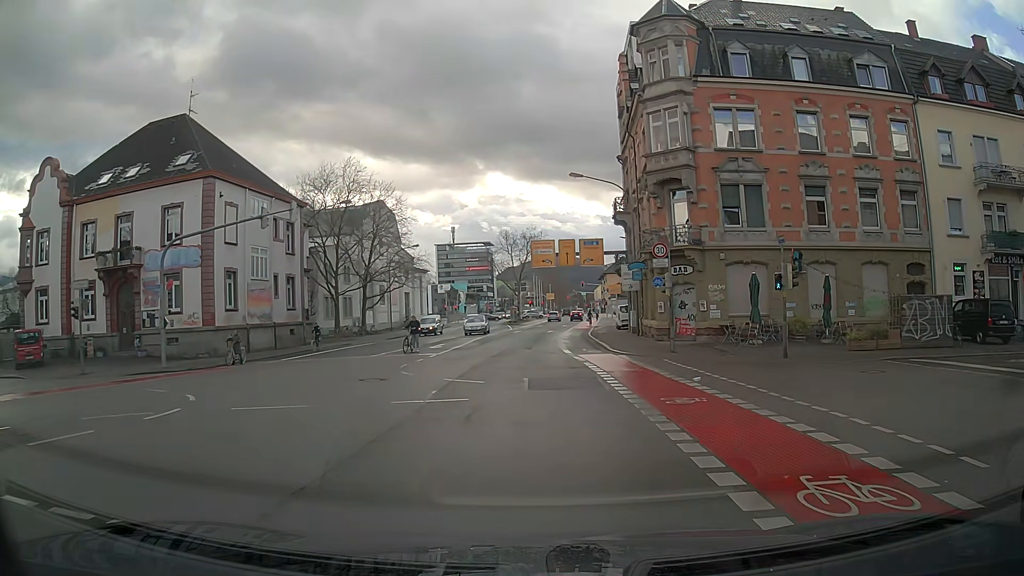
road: secondary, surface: asphalt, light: Day
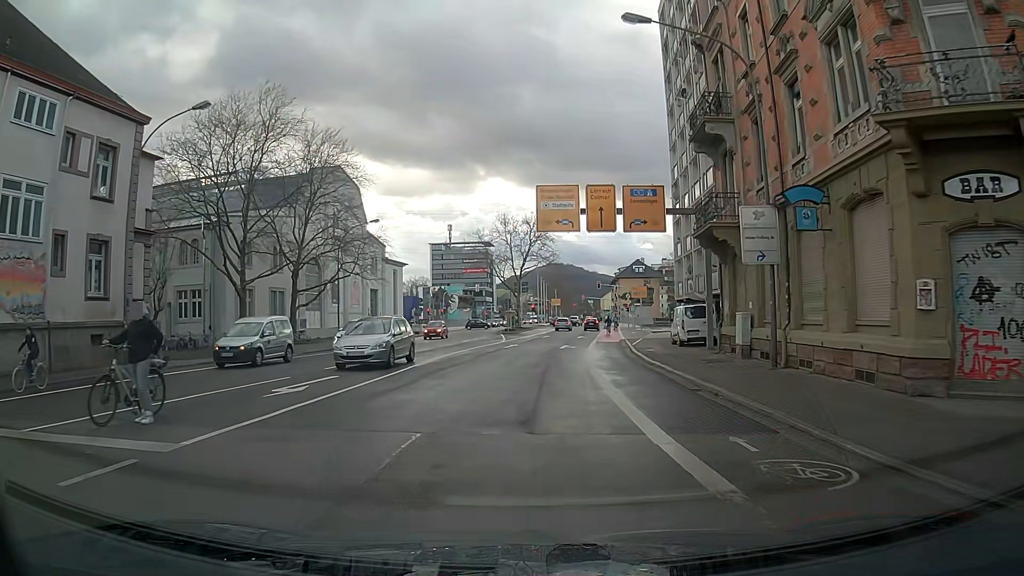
(-0.1, +22.9) m; 0°
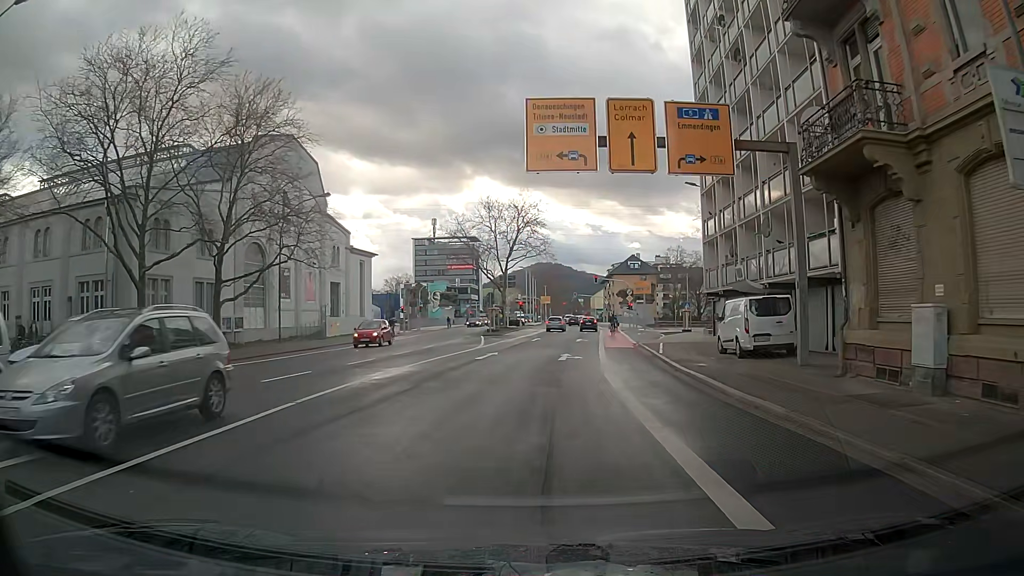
(+0.1, +11.2) m; +2°
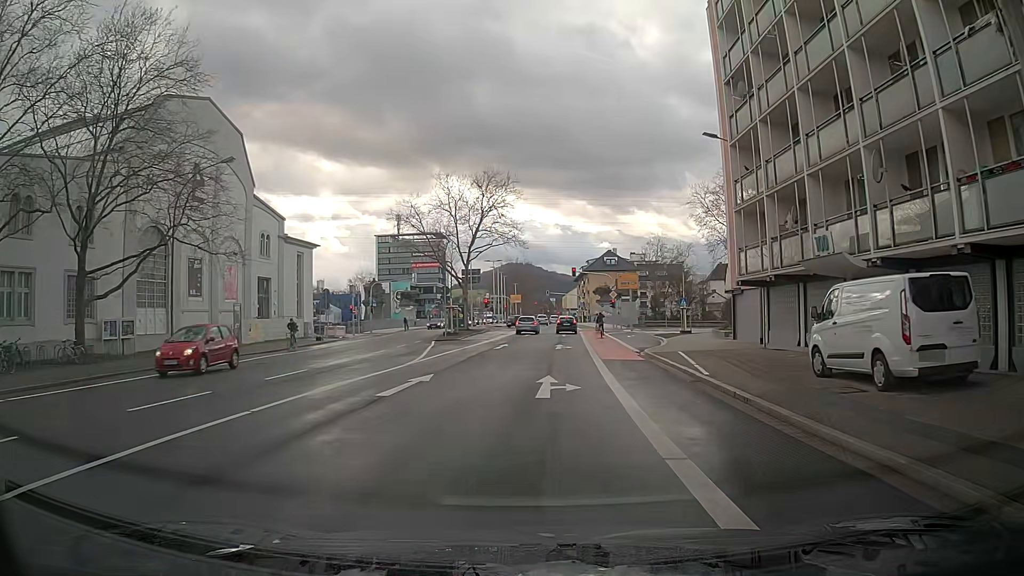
(+0.3, +11.0) m; +3°
(0, +10) (0, +20) (+1, +30) (+1, +40) (+2, +50) (+2, +60) (+3, +70) (+3, +80) (+3, +90) (+3, +100) m
